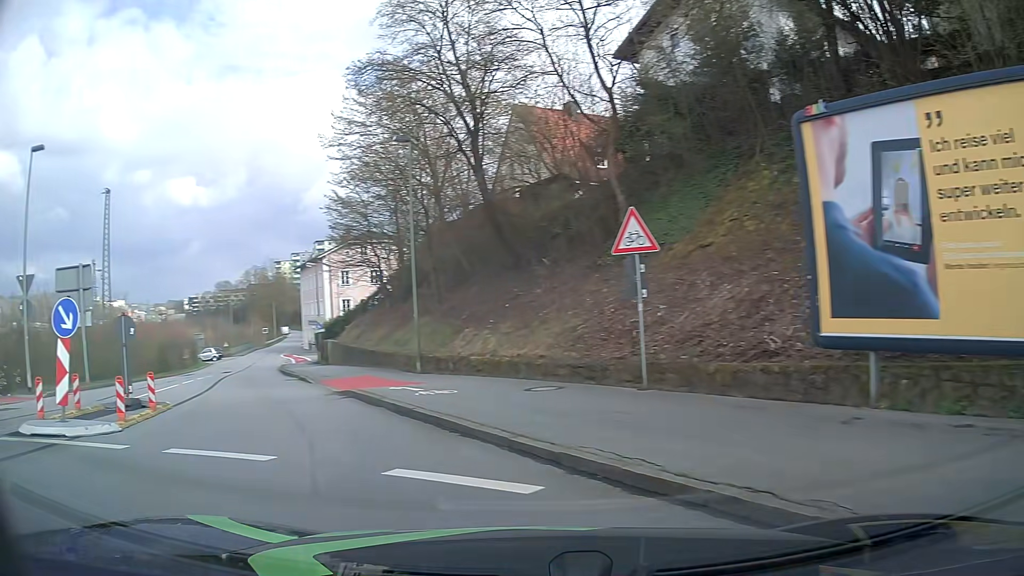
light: Day
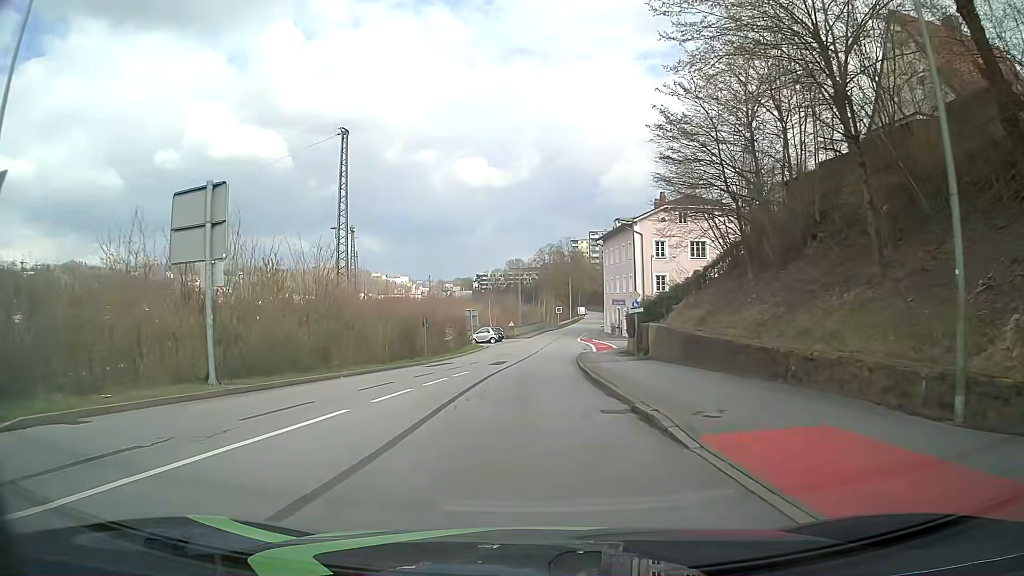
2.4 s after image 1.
(-5.1, +13.7) m; -27°
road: residential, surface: asphalt
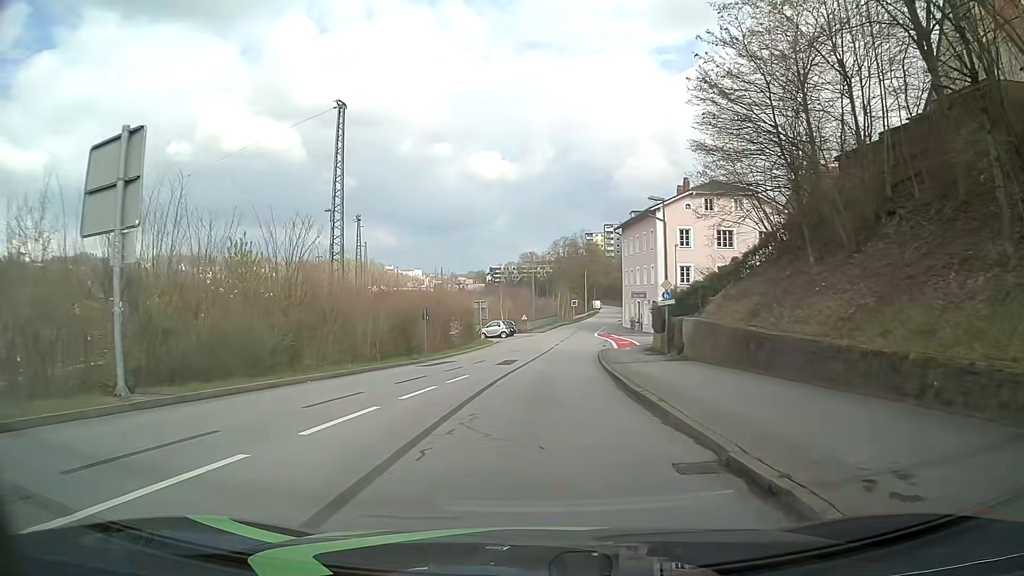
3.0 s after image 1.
(0.0, +5.0) m; -1°
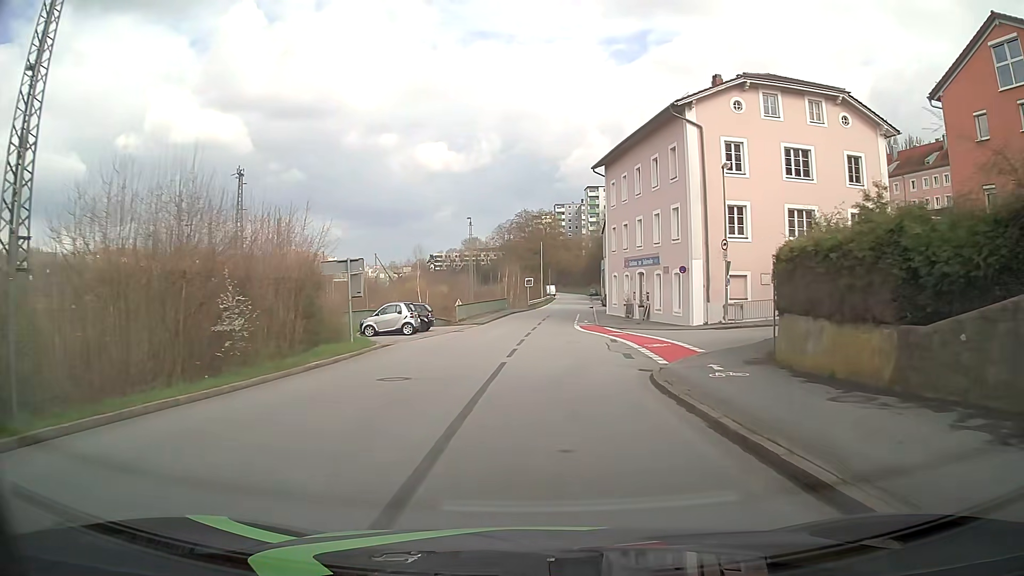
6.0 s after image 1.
(+0.6, +28.5) m; +5°
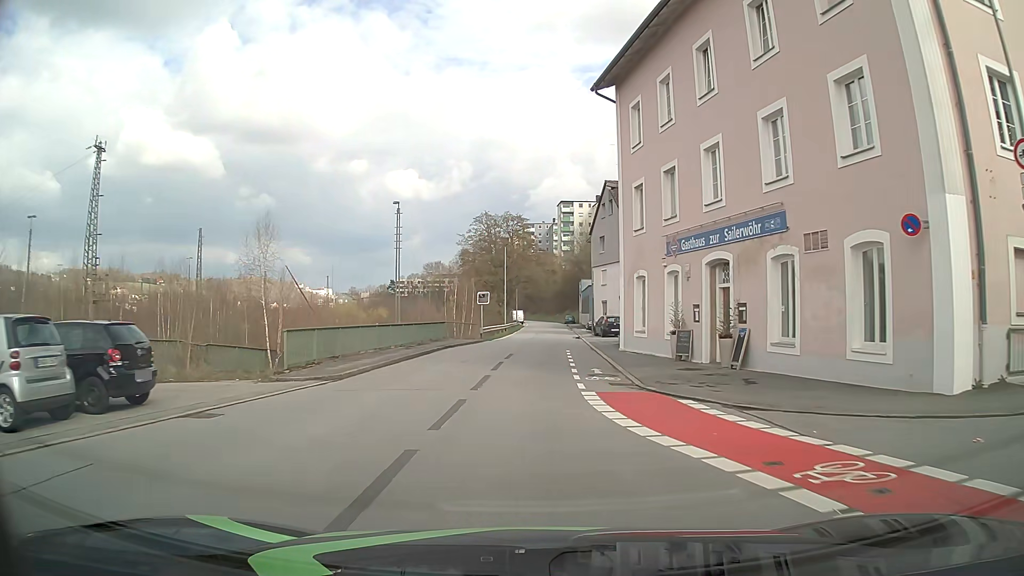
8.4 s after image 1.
(+0.6, +24.5) m; +2°
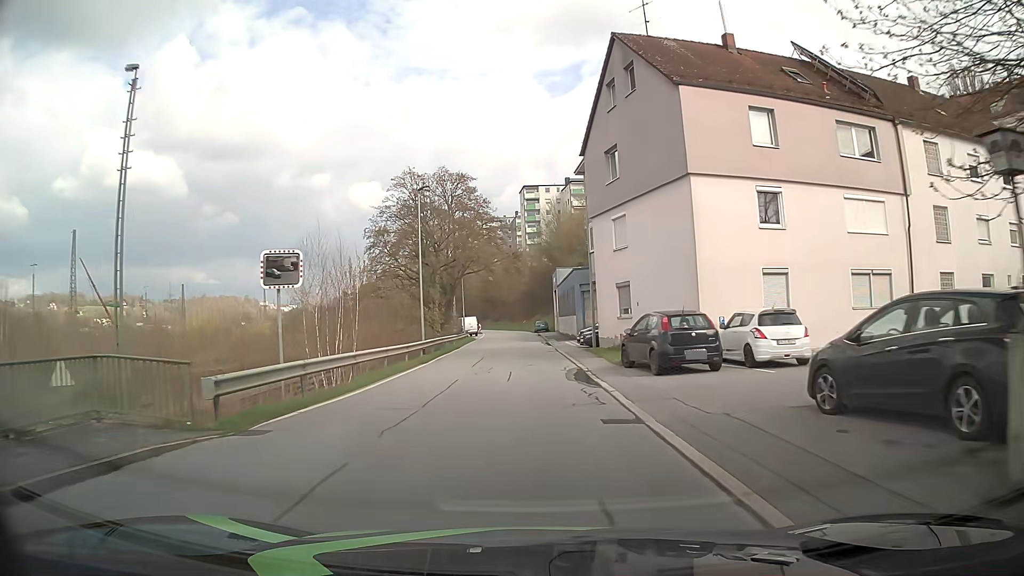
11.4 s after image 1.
(+0.9, +31.1) m; +3°
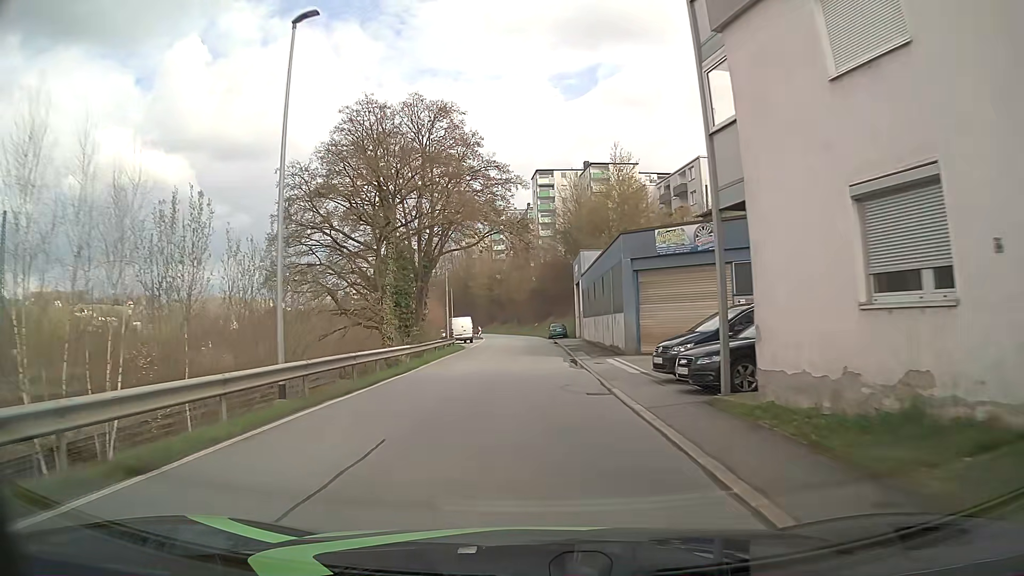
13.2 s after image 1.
(-0.1, +20.2) m; -1°
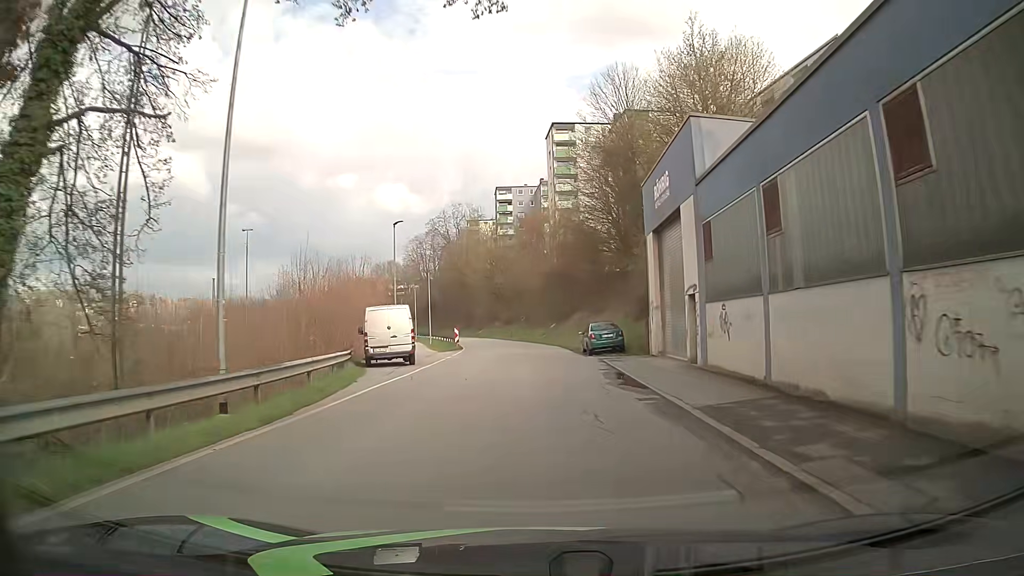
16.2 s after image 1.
(-0.3, +34.3) m; -1°
(0, +10) (0, +20) (0, +30) (-1, +40) (-1, +50) (-3, +60) (-4, +70) (-6, +80) (-9, +89) (-11, +99) m
